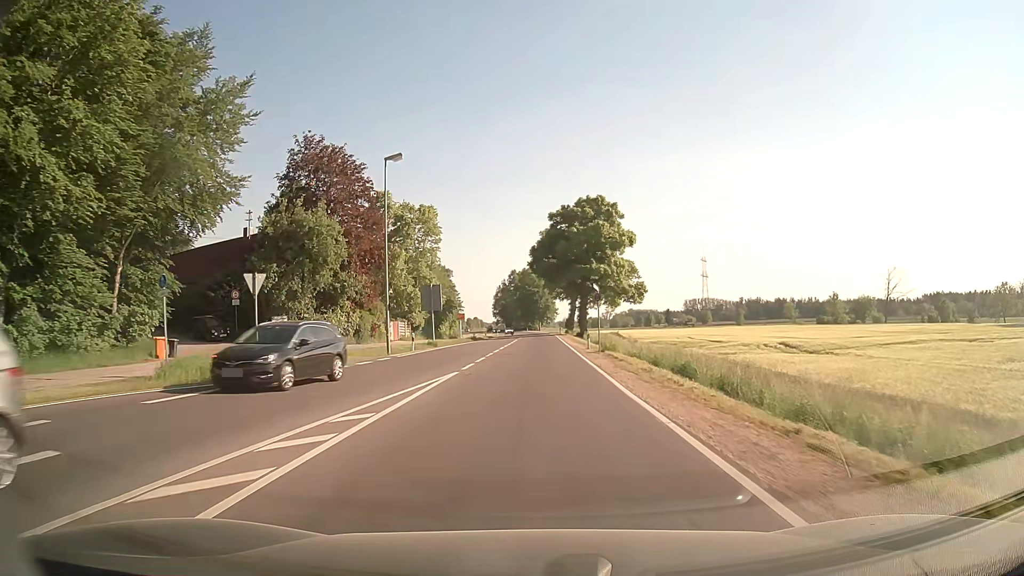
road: secondary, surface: asphalt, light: Day
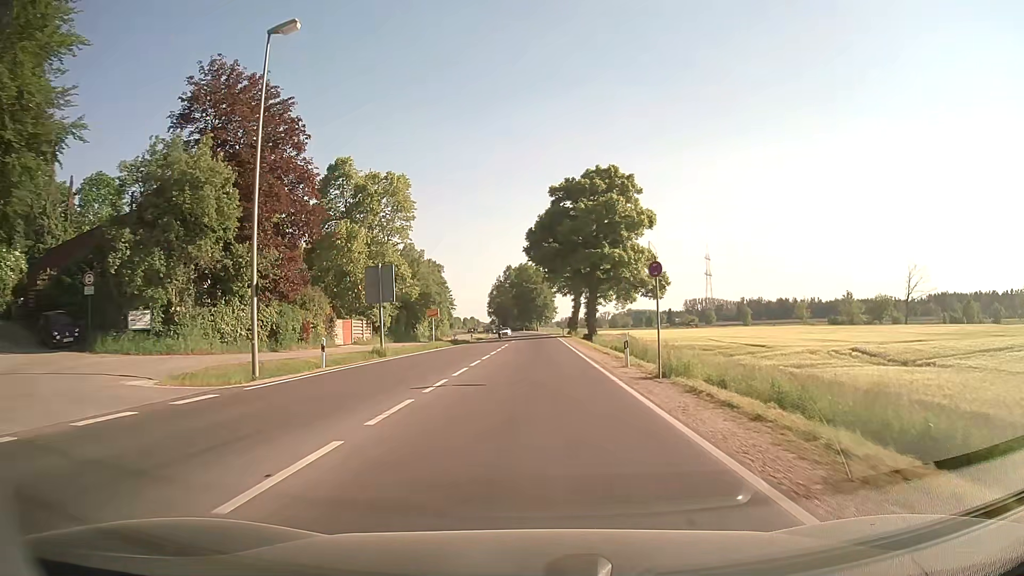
(0.0, +16.2) m; 0°
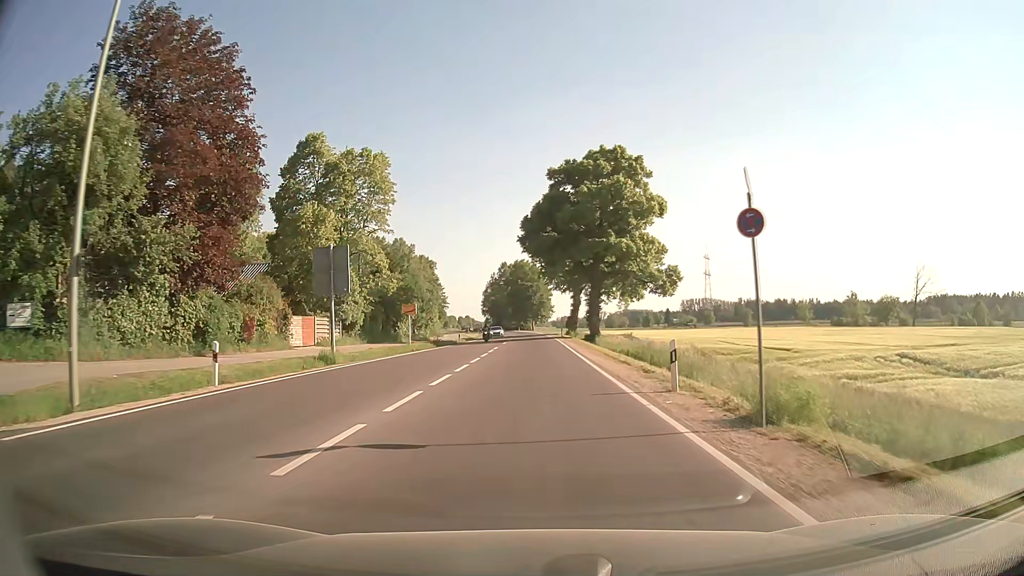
(0.0, +7.8) m; 0°
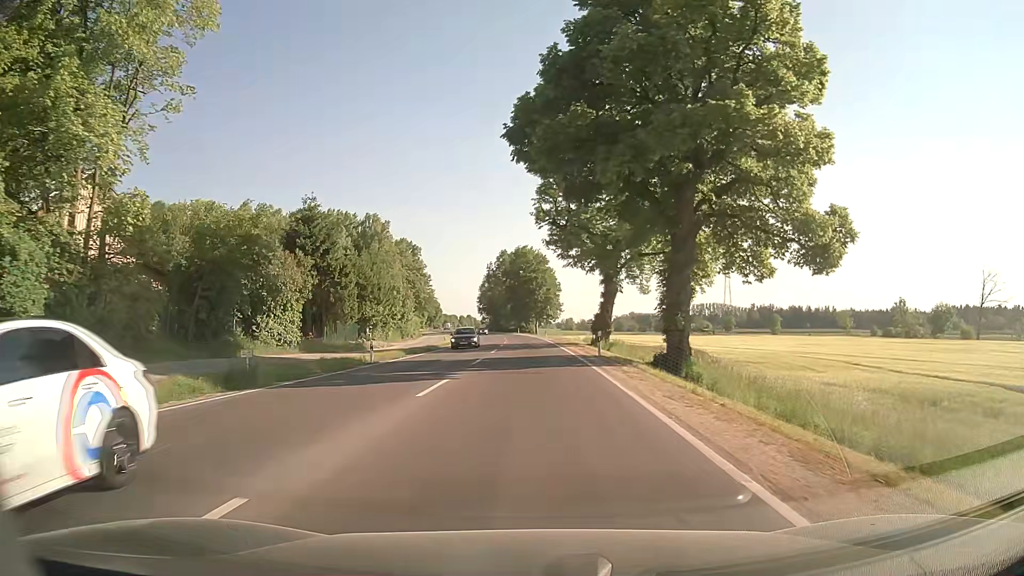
(0.0, +35.3) m; 0°
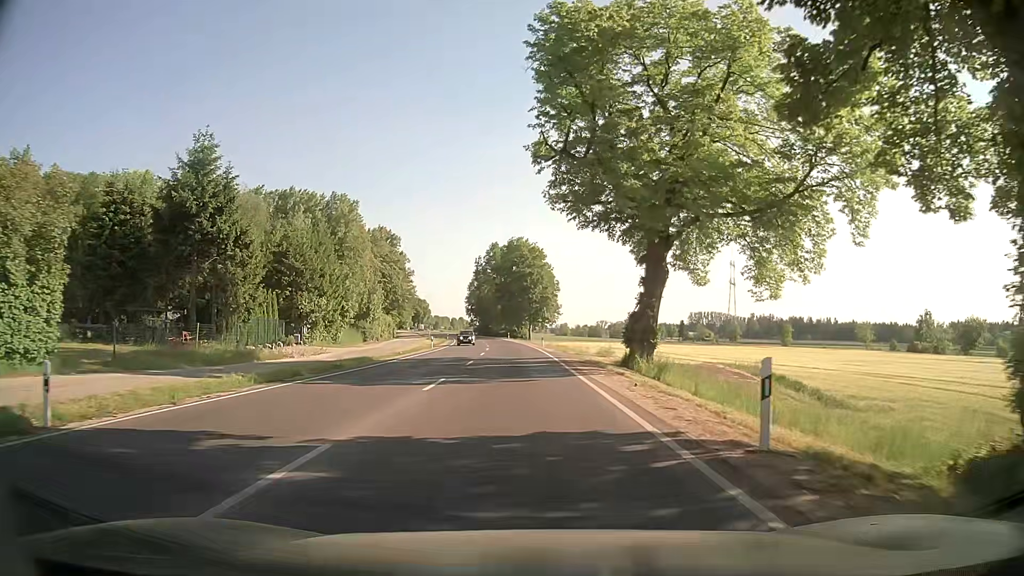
(0.0, +21.2) m; 0°
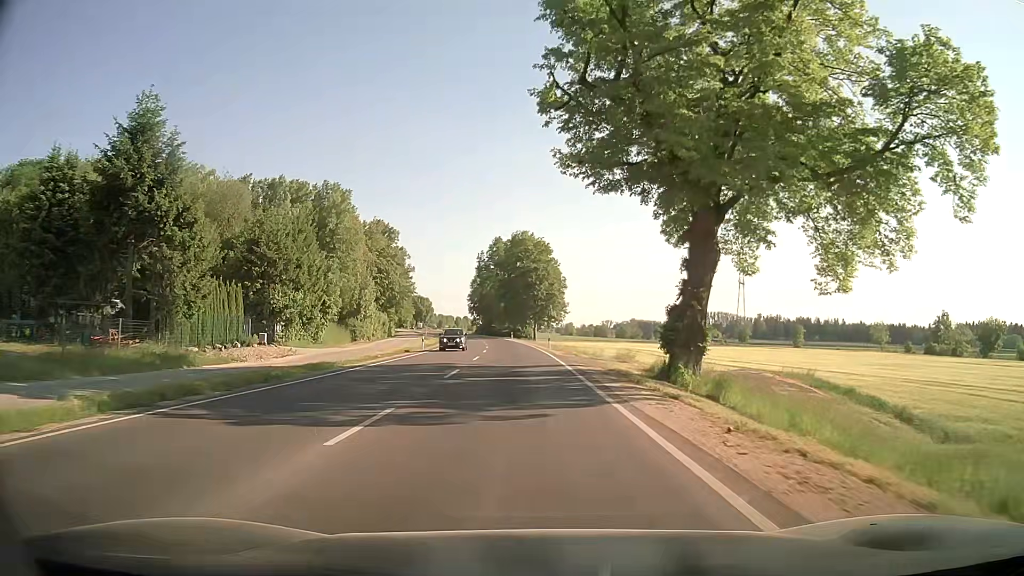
(0.0, +7.9) m; 0°
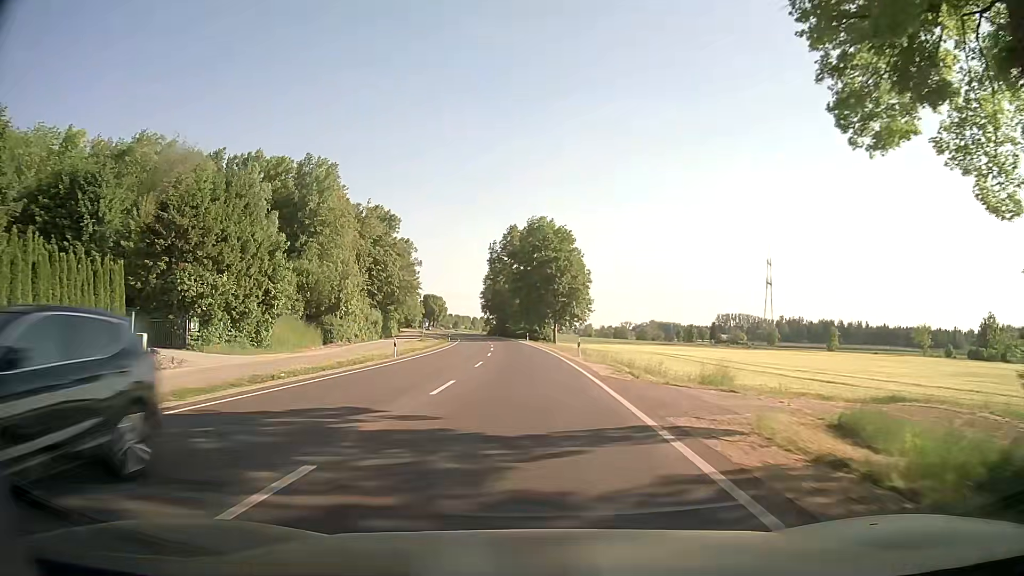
(-0.2, +17.2) m; -1°
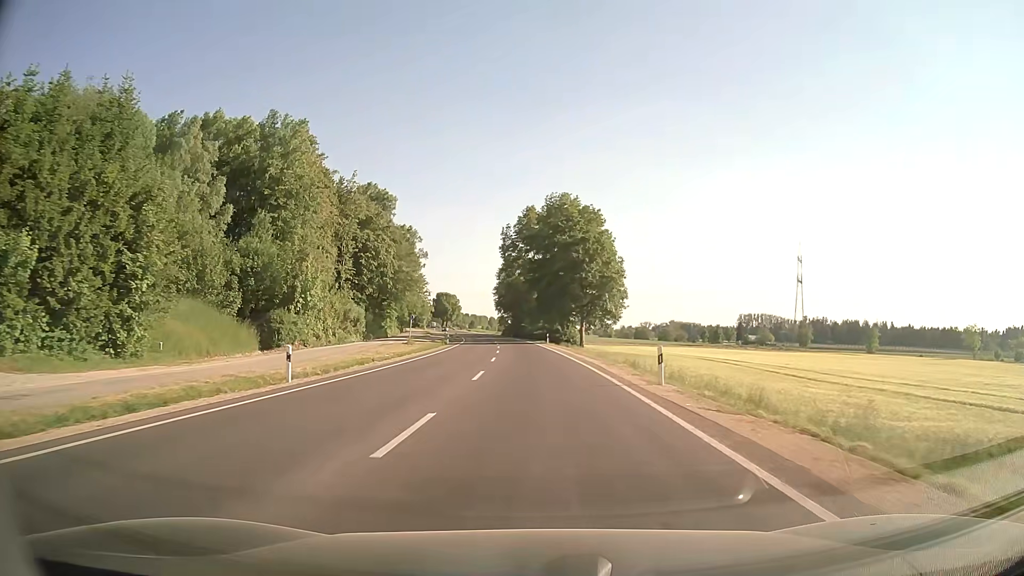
(-0.4, +19.3) m; -2°
(0, +10) (0, +20) (0, +30) (-1, +40) (-1, +50) (-1, +60) (-2, +70) (-3, +80) (-4, +90) (-4, +100) m
